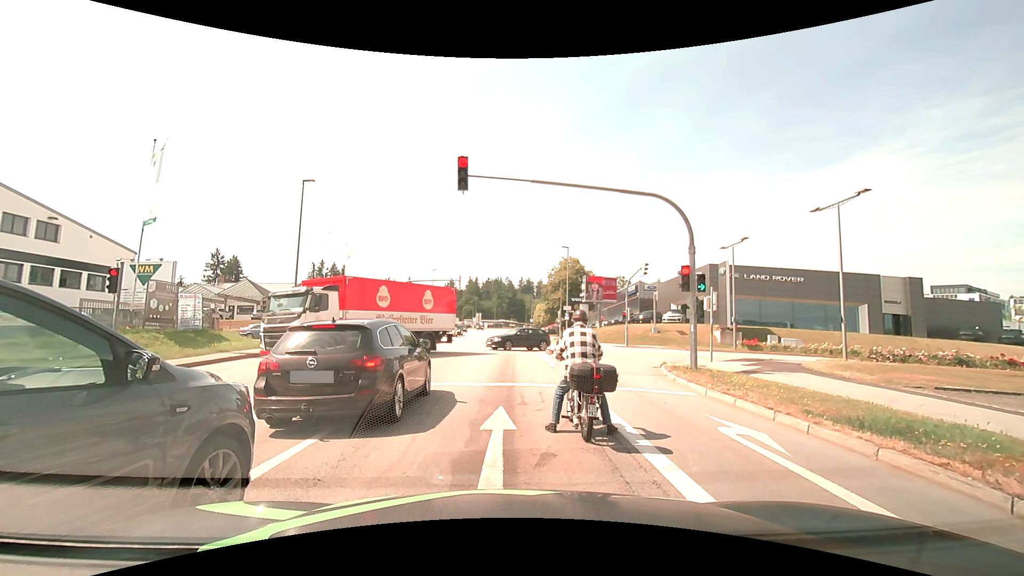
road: tertiary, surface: asphalt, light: Day
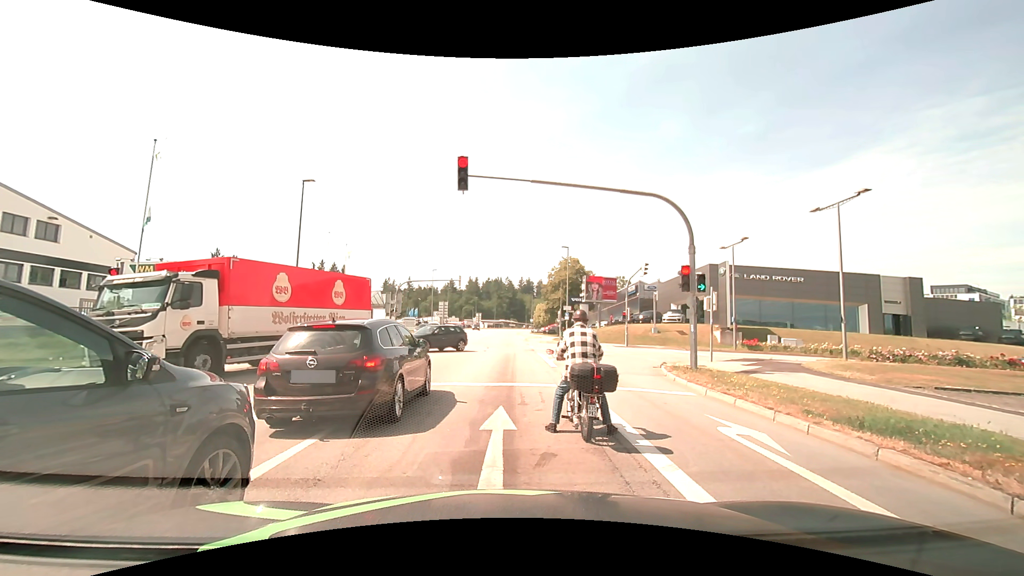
(0.0, 0.0) m; 0°
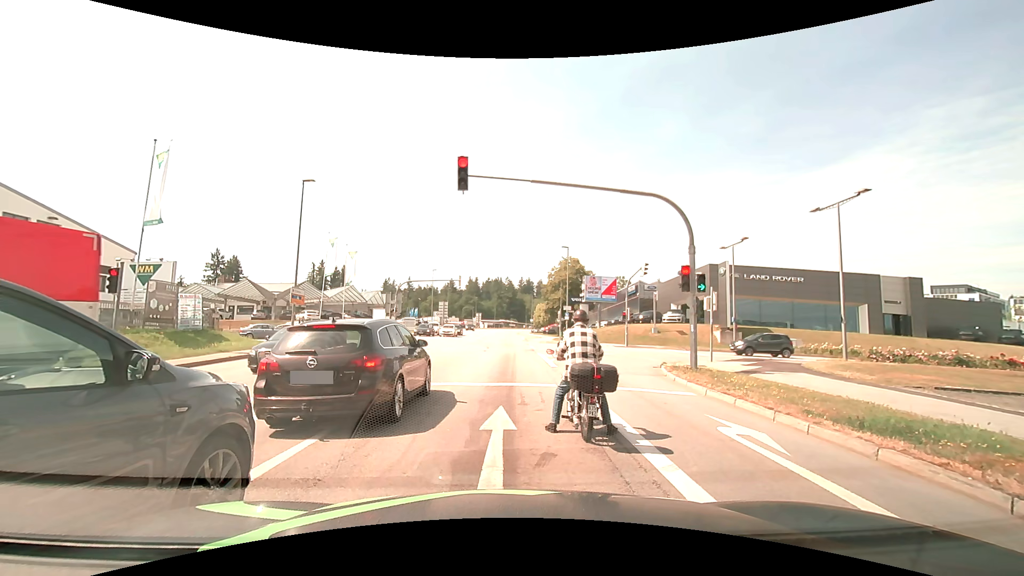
(0.0, 0.0) m; 0°
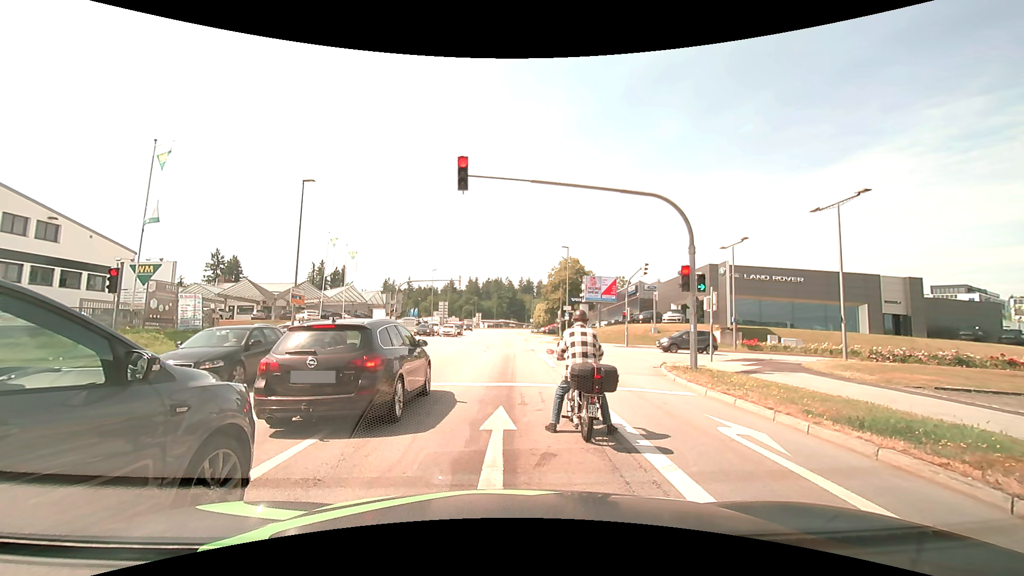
(0.0, 0.0) m; 0°
